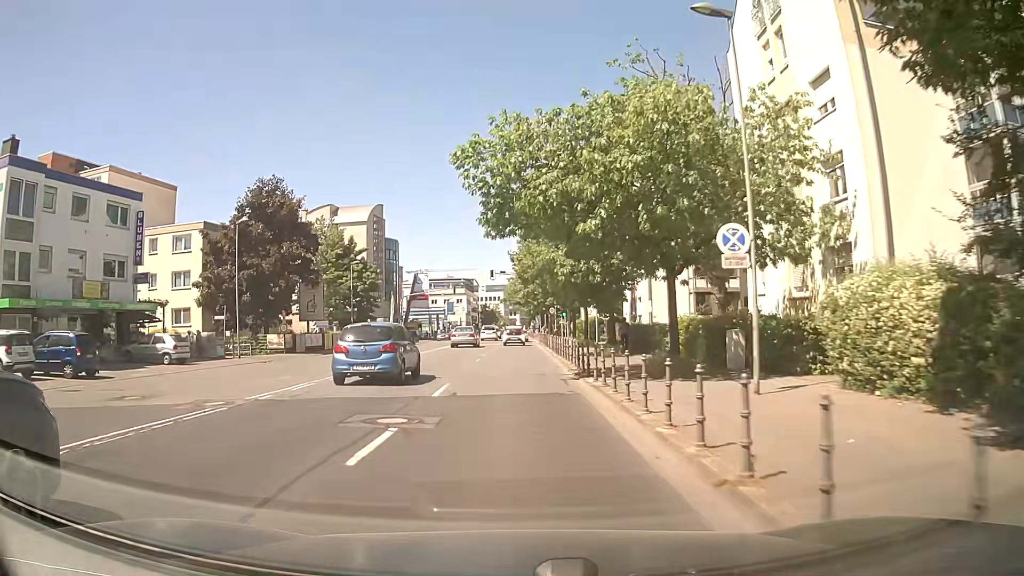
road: secondary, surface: asphalt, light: Day
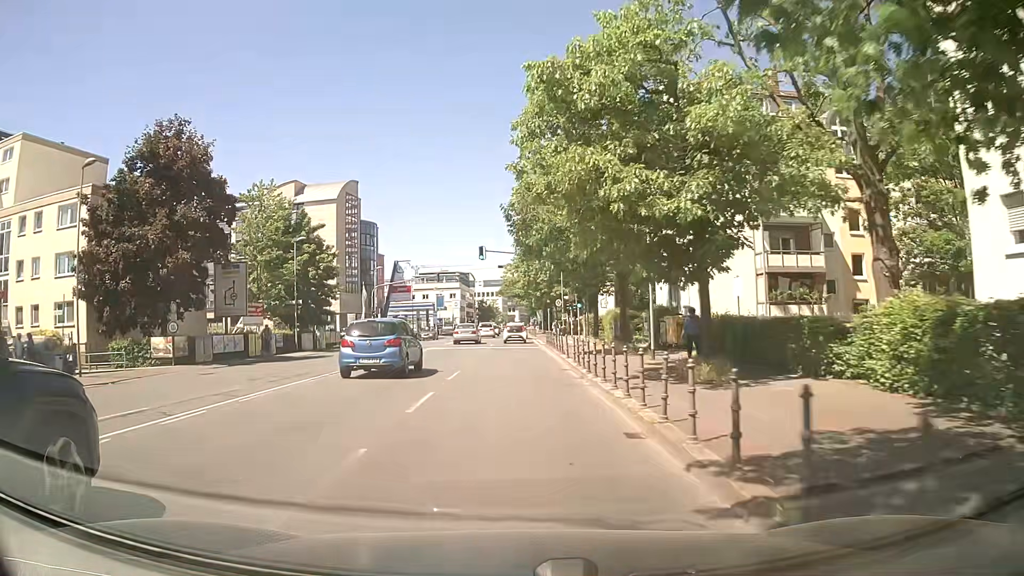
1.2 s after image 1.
(-0.1, +15.2) m; 0°
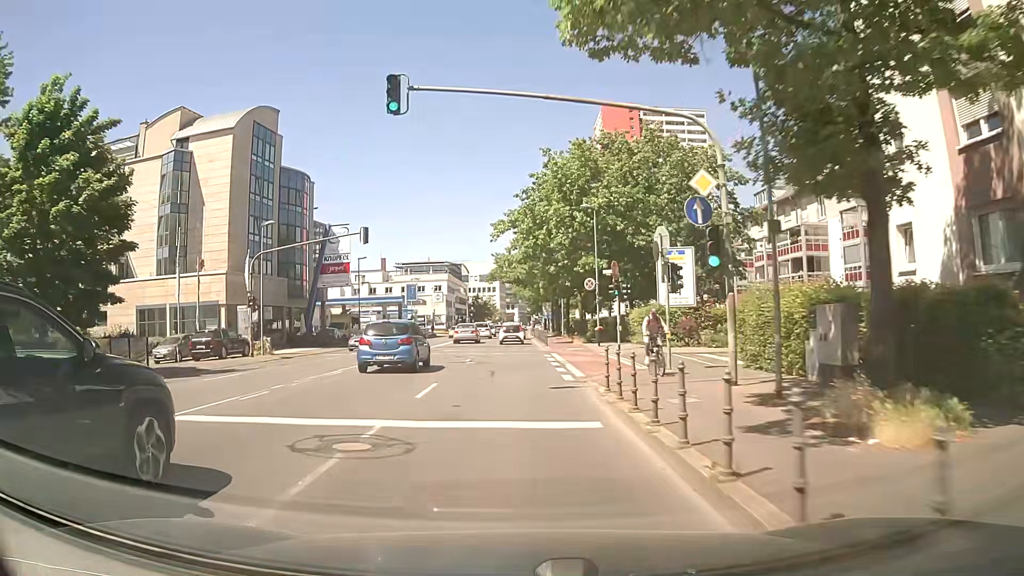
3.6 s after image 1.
(+0.1, +30.0) m; 0°
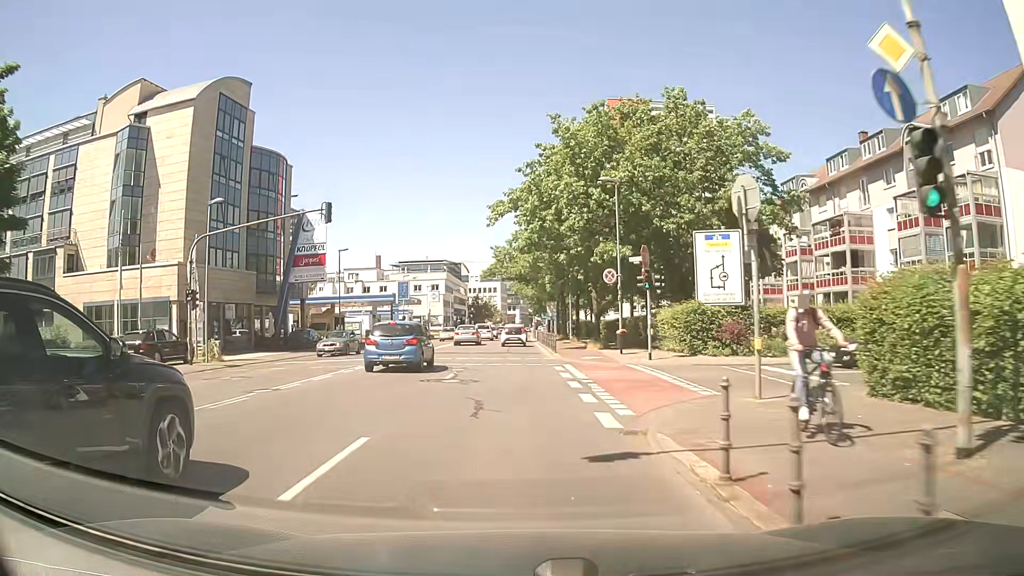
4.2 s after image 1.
(0.0, +7.3) m; 0°
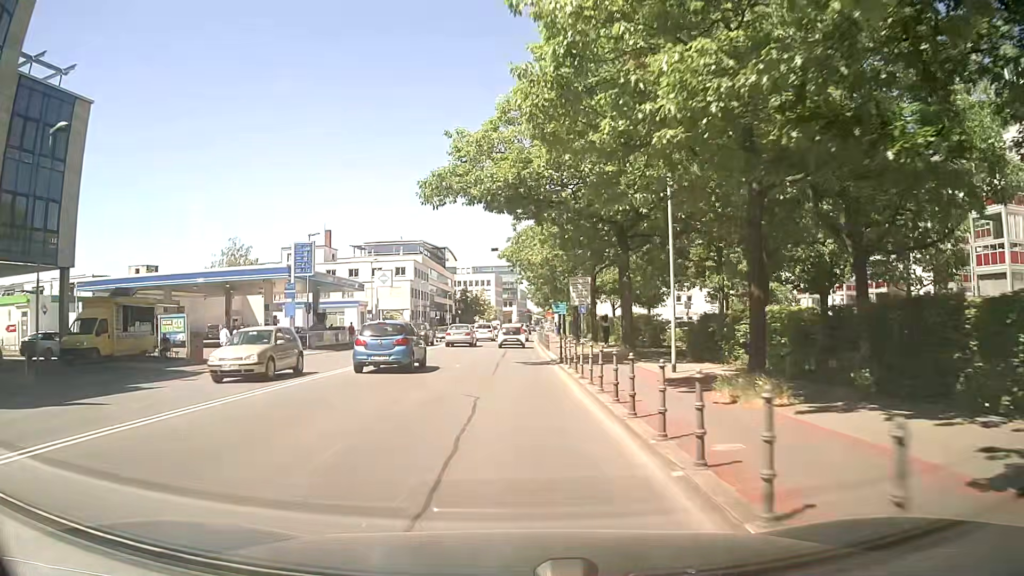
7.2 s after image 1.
(+0.1, +36.0) m; +1°
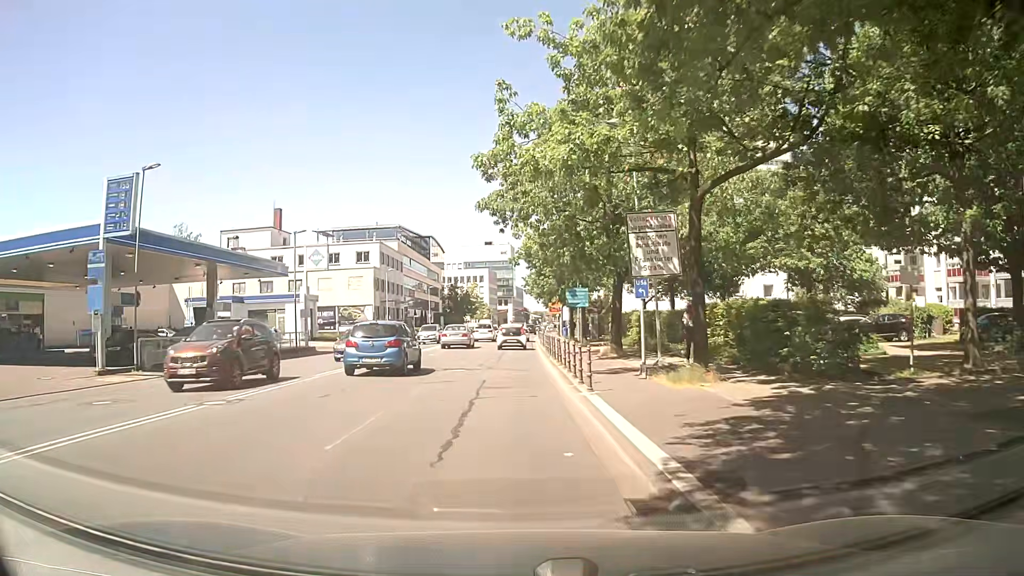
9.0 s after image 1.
(0.0, +21.1) m; +1°
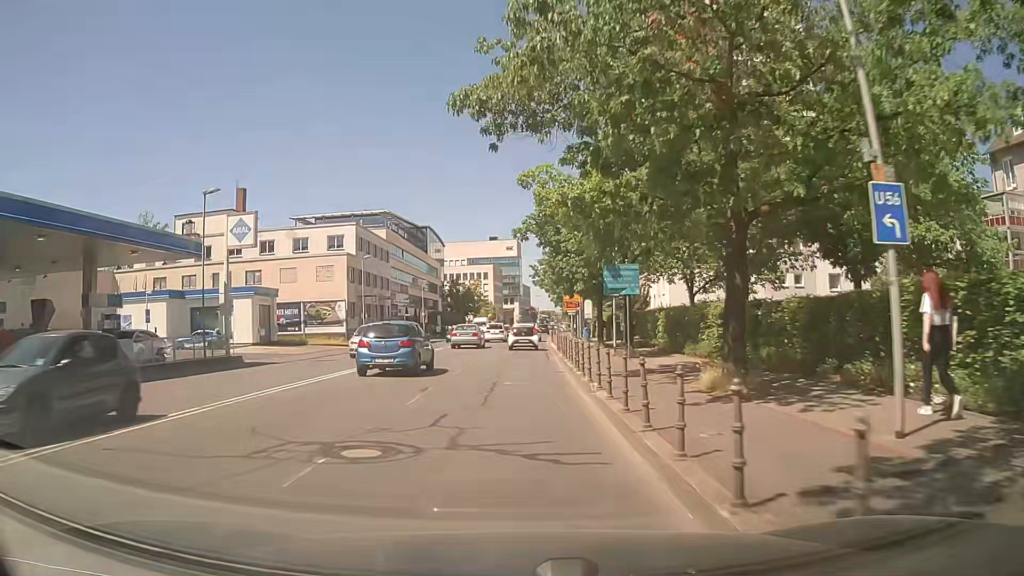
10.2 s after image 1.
(-0.2, +13.8) m; -1°
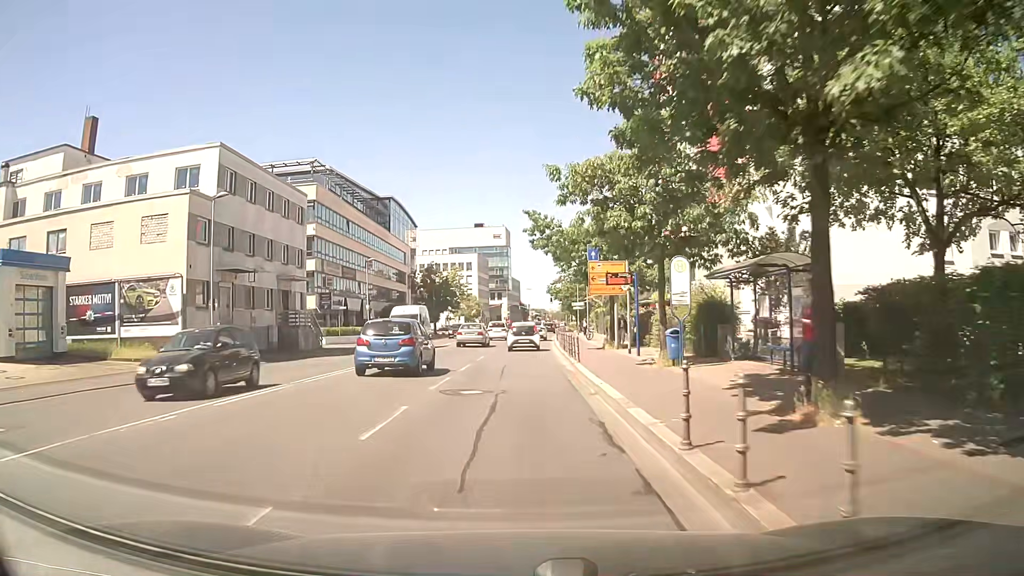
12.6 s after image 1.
(+0.1, +27.8) m; +2°
(0, +10) (0, +20) (0, +30) (0, +40) (0, +50) (+1, +60) (+1, +70) (+2, +80) (+2, +90) (+3, +100) m
